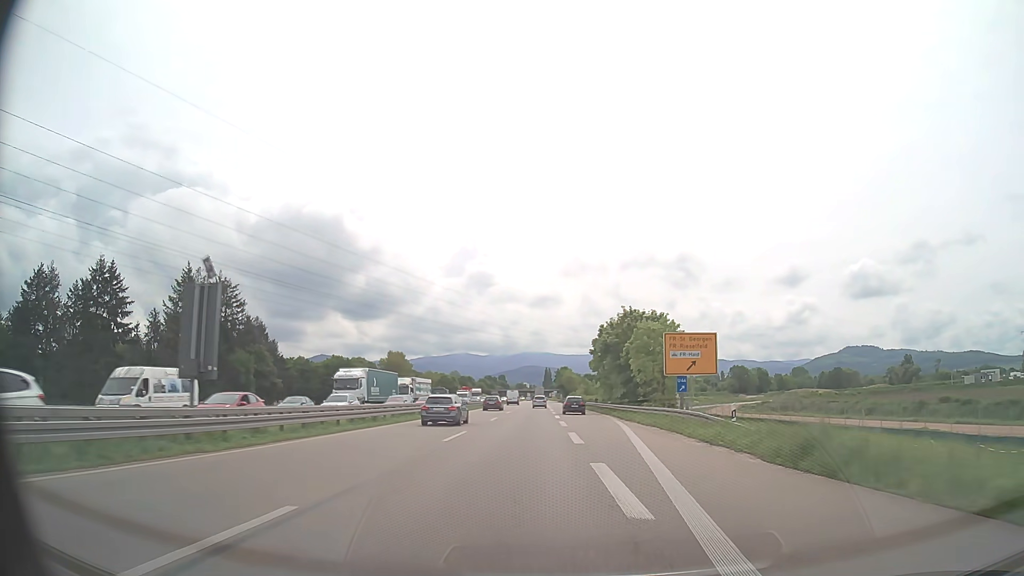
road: trunk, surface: asphalt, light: Day
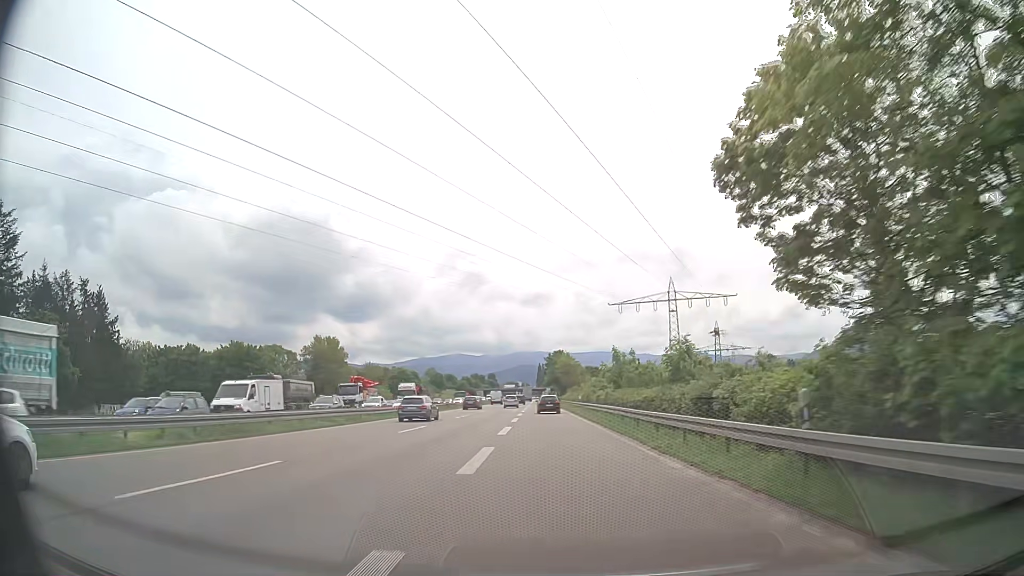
(+1.2, +67.5) m; +1°
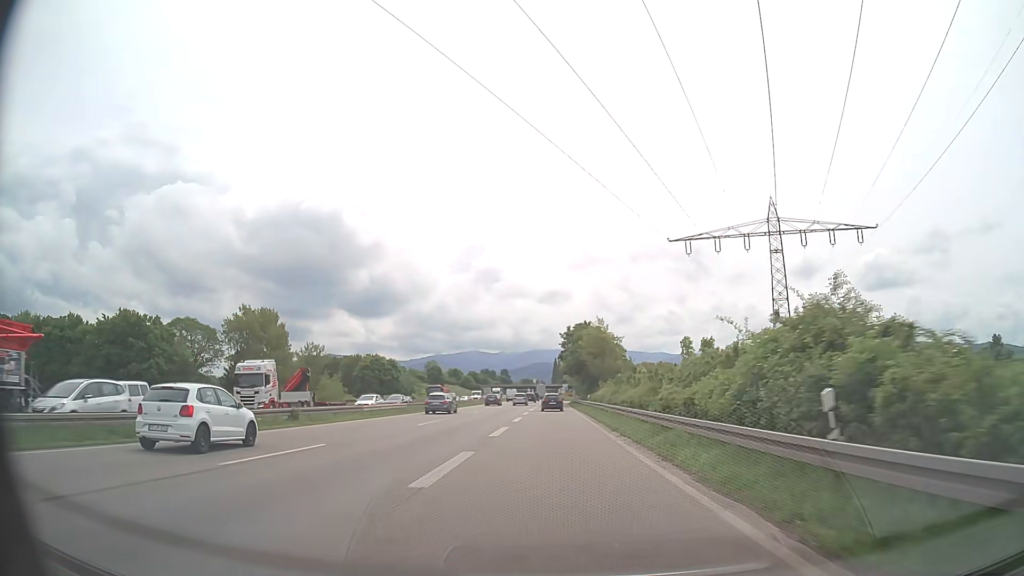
(-0.6, +49.8) m; -1°
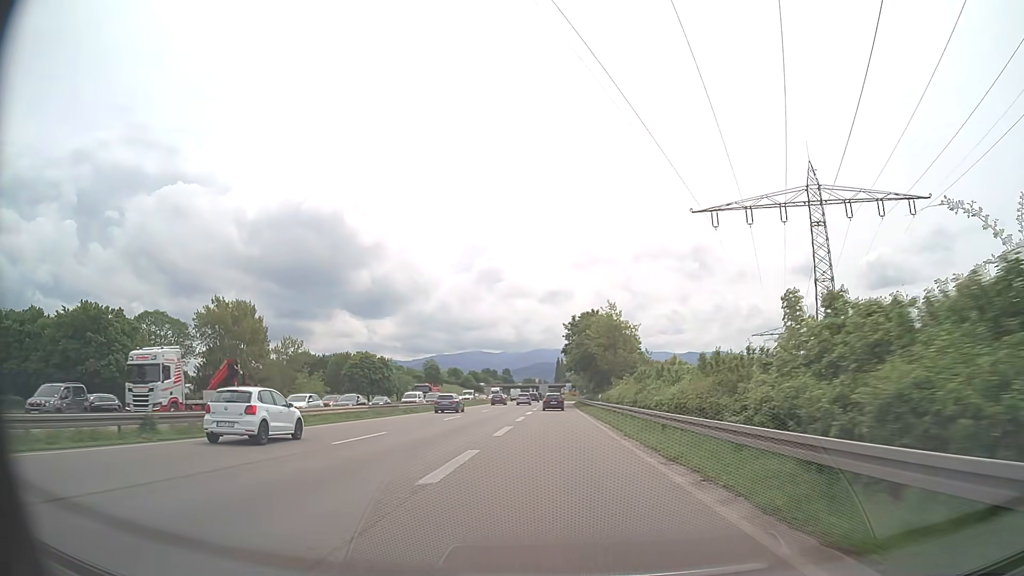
(0.0, +11.5) m; 0°
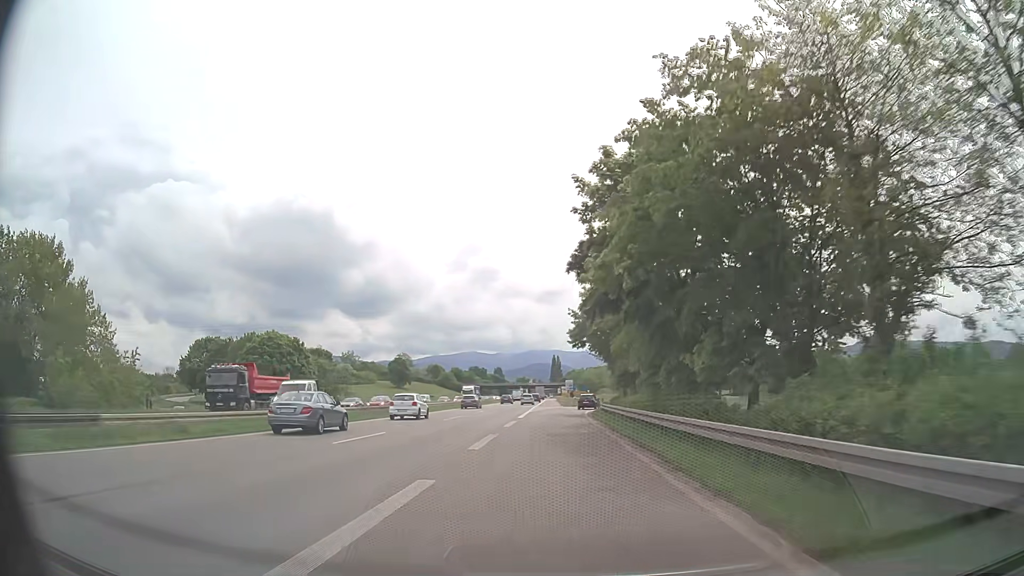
(+0.1, +53.1) m; +1°
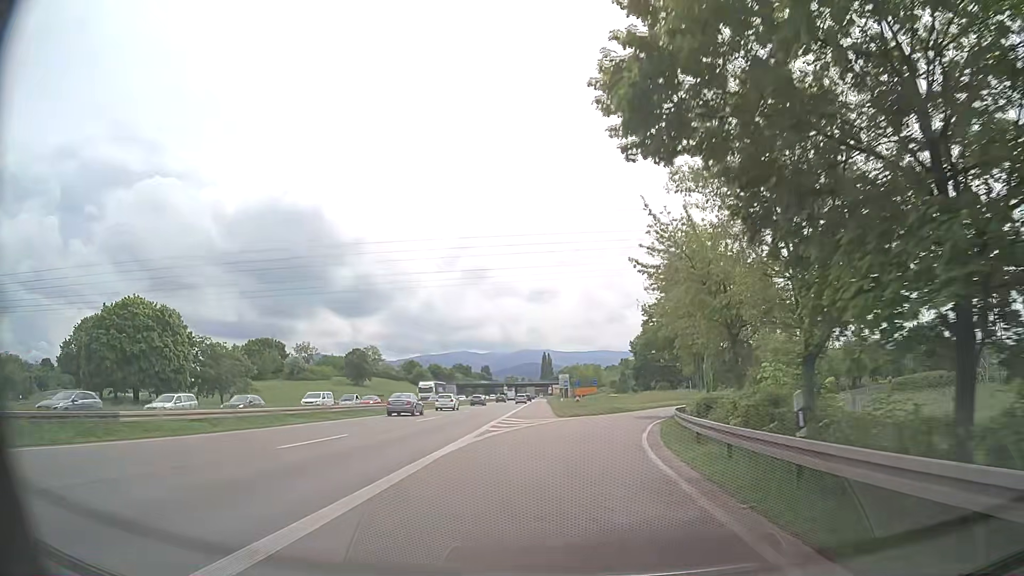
(+0.1, +38.0) m; +1°
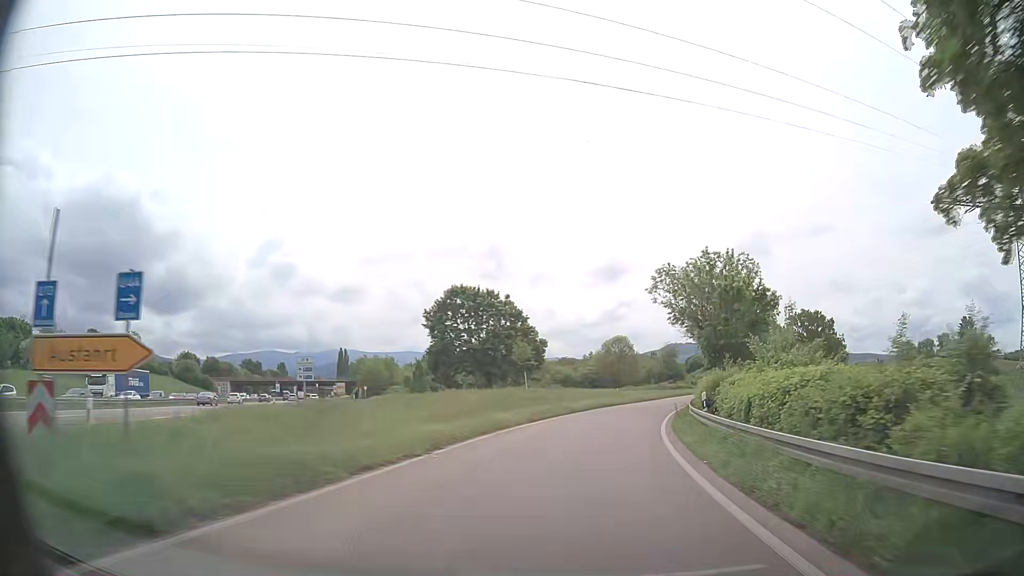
(+5.6, +44.7) m; +16°
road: trunk_link
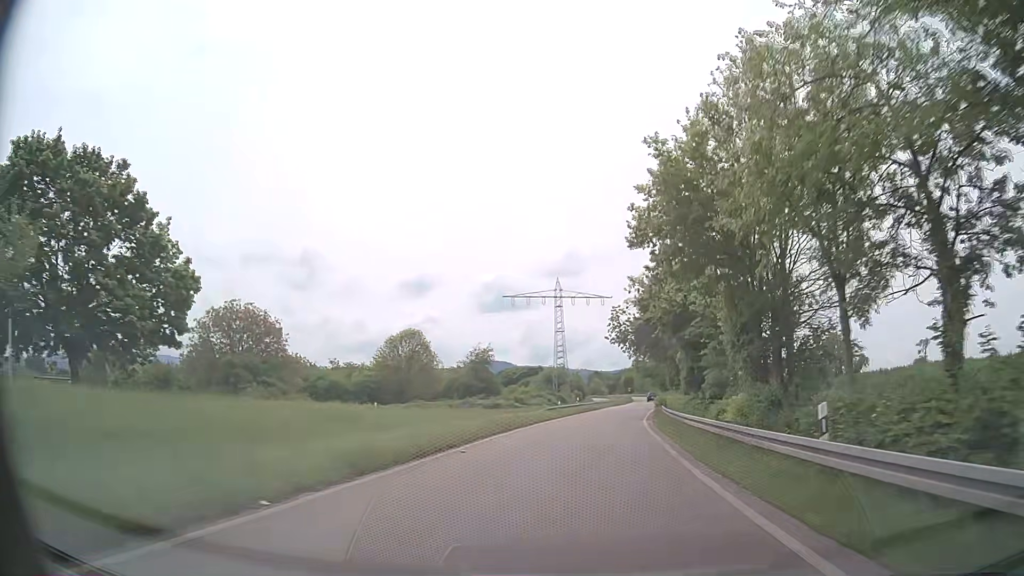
(+7.2, +47.6) m; +17°
(0, +10) (+1, +20) (+2, +30) (+3, +40) (+5, +50) (+6, +60) (+8, +70) (+9, +79) (+11, +89) (+13, +99) m
